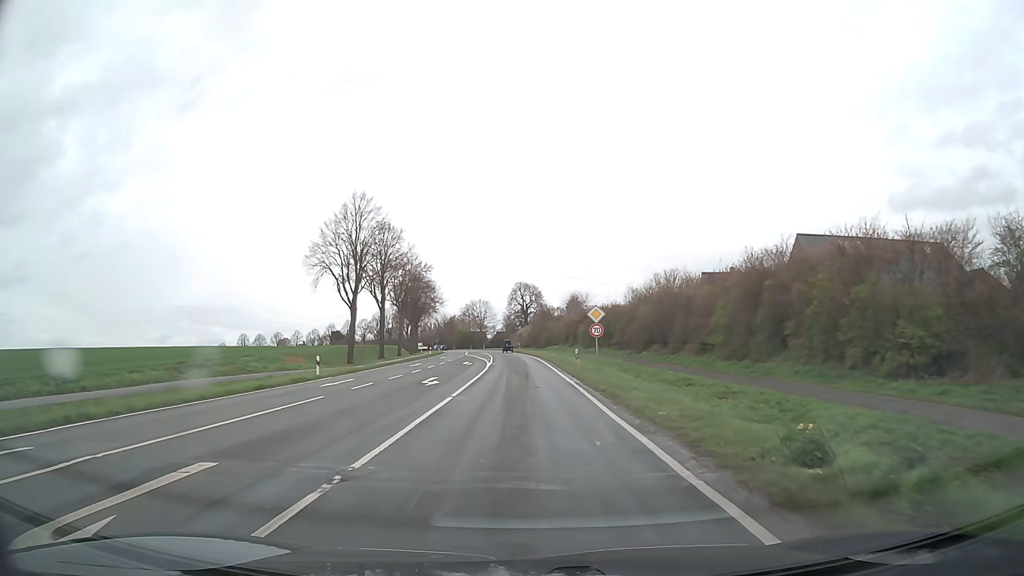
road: secondary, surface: asphalt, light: Day
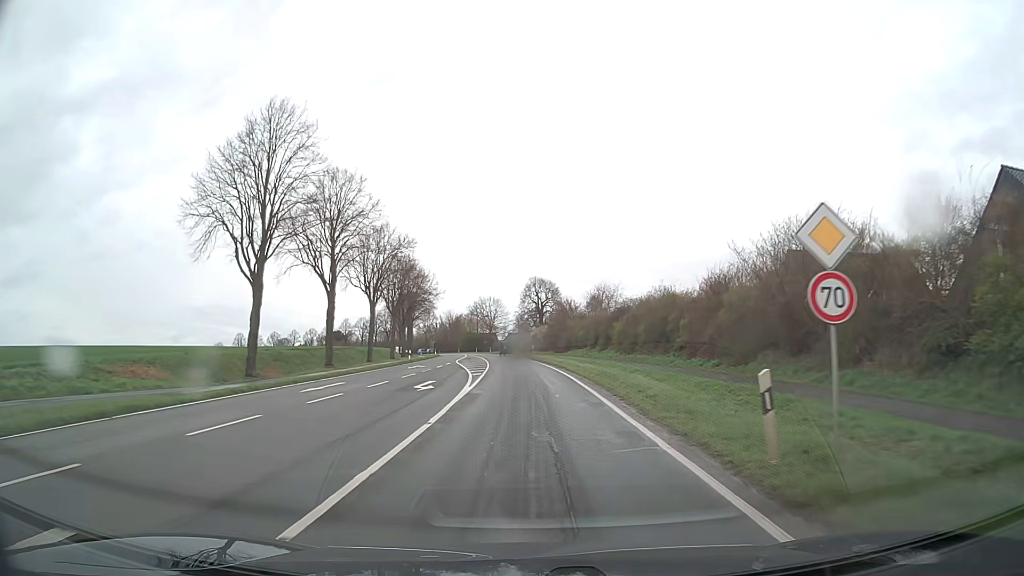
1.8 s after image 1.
(-0.3, +23.6) m; -1°
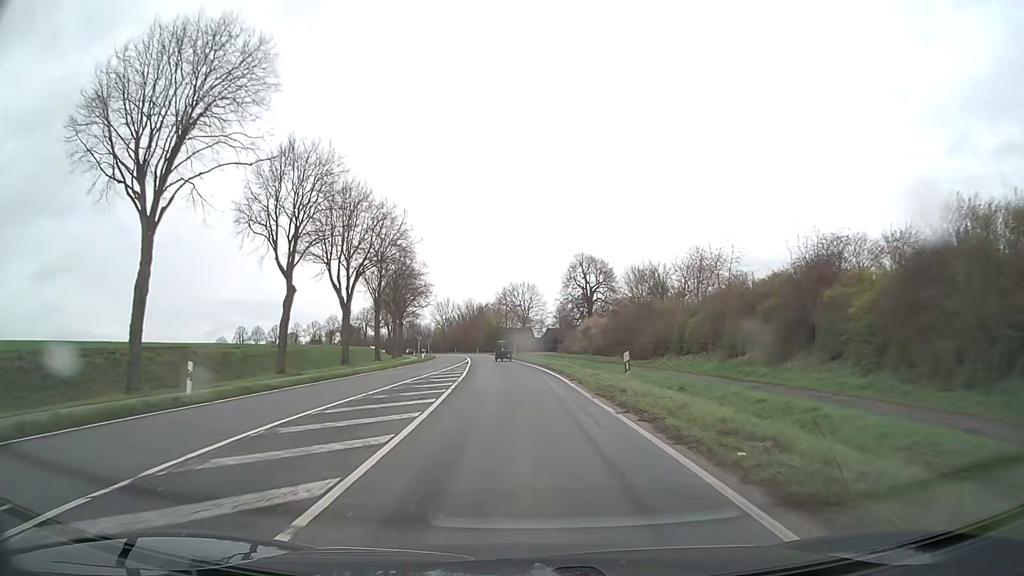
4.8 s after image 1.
(-0.9, +44.2) m; -3°
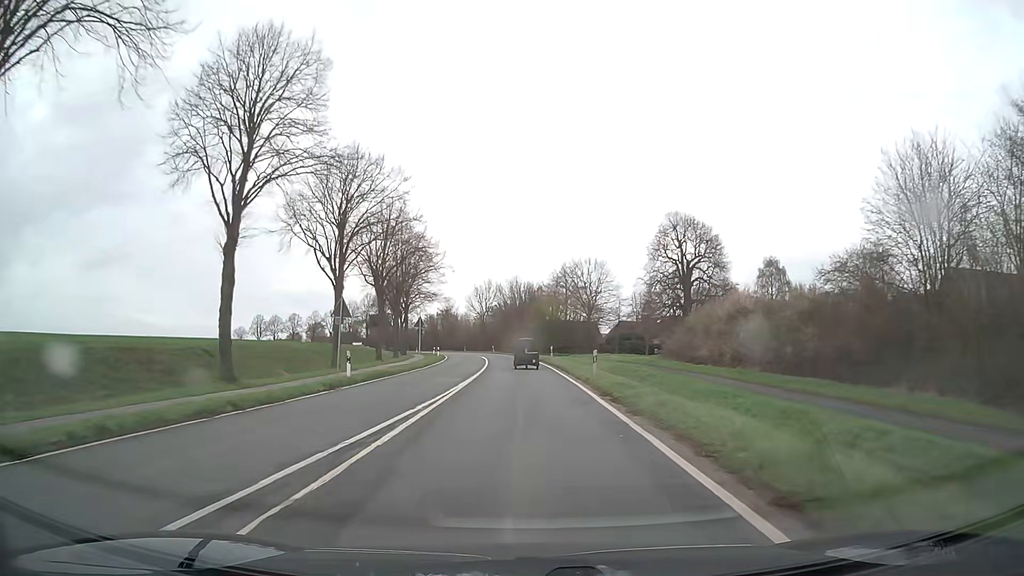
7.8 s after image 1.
(-1.6, +41.5) m; -5°
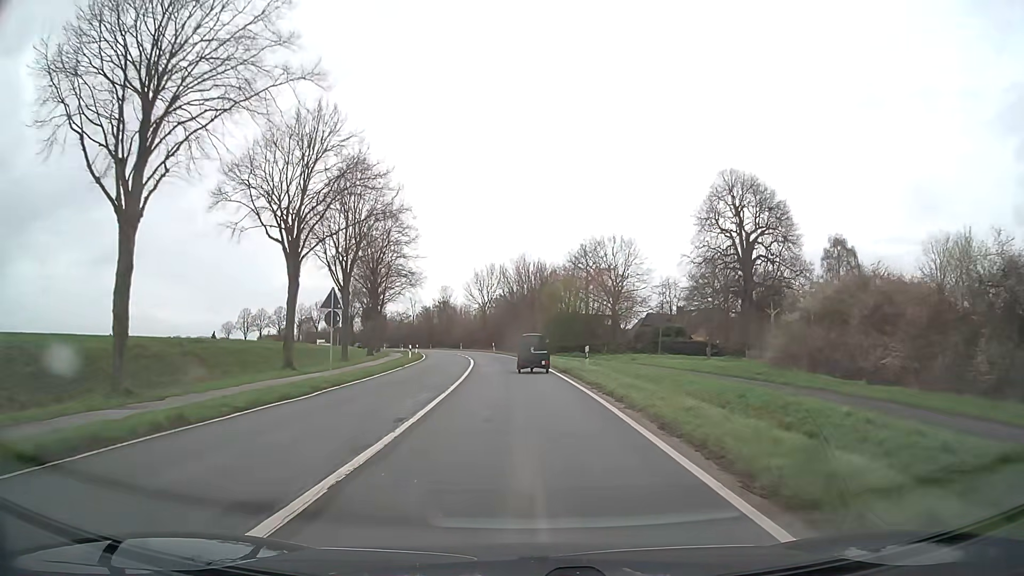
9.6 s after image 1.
(-0.2, +22.4) m; -1°
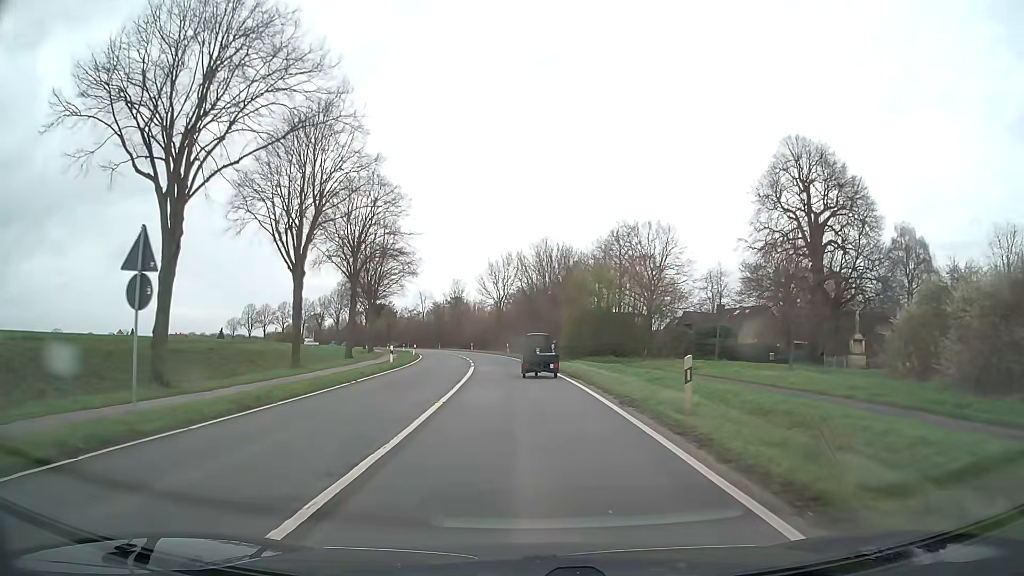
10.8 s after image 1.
(-0.2, +13.4) m; -2°
